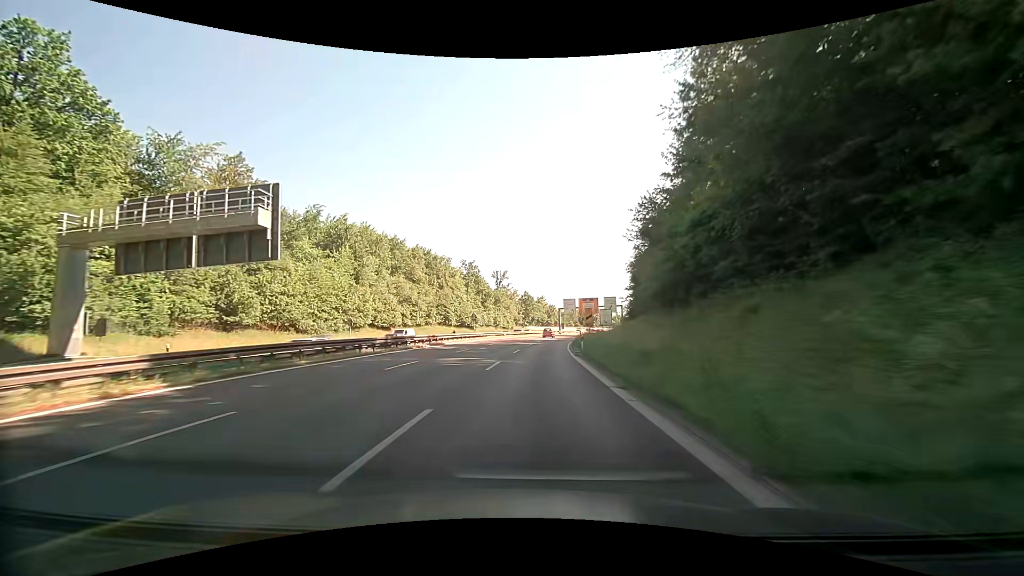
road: trunk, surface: asphalt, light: Day
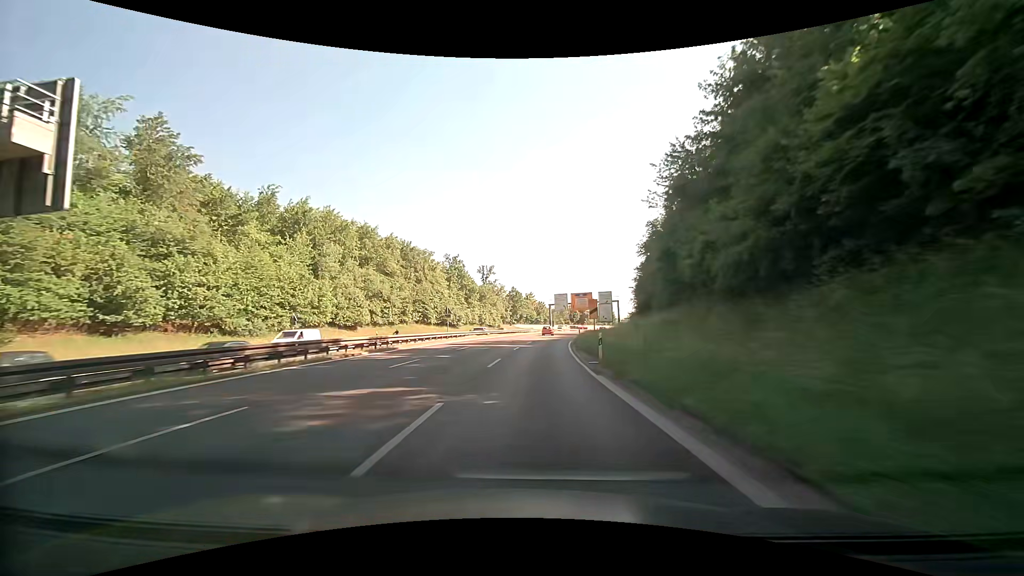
(+0.2, +11.6) m; +1°
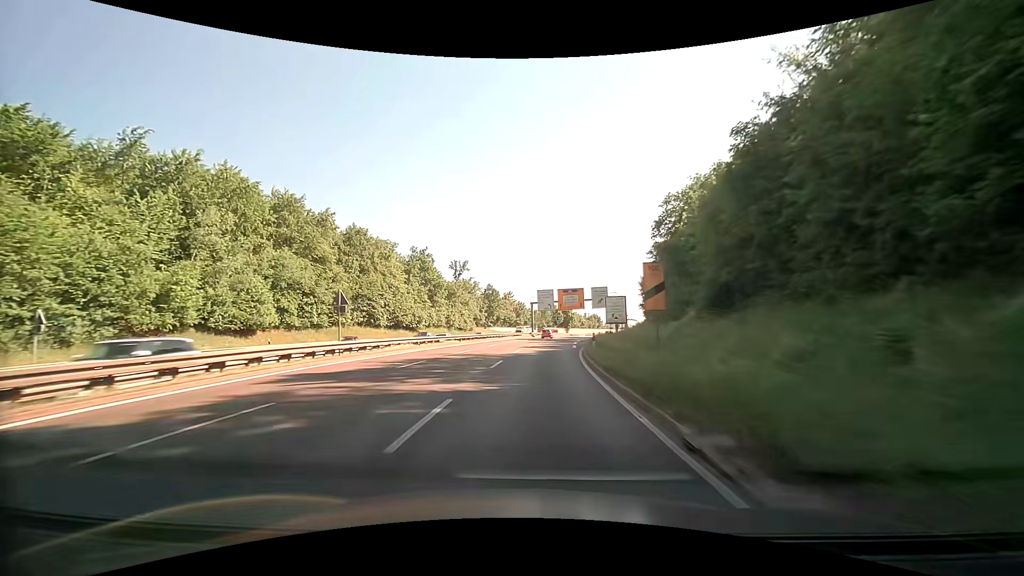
(+0.5, +22.9) m; +3°
